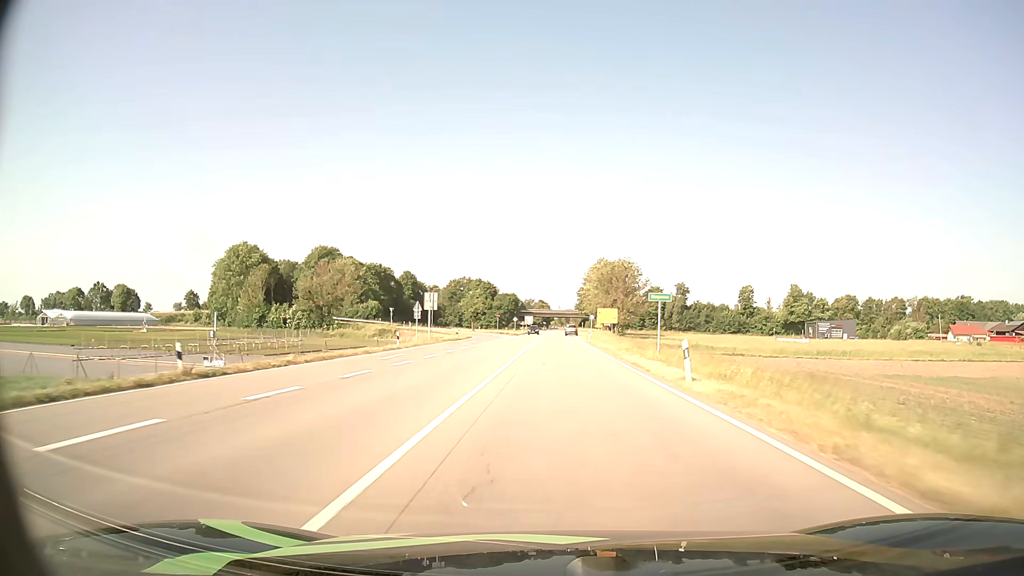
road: primary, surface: asphalt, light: Day
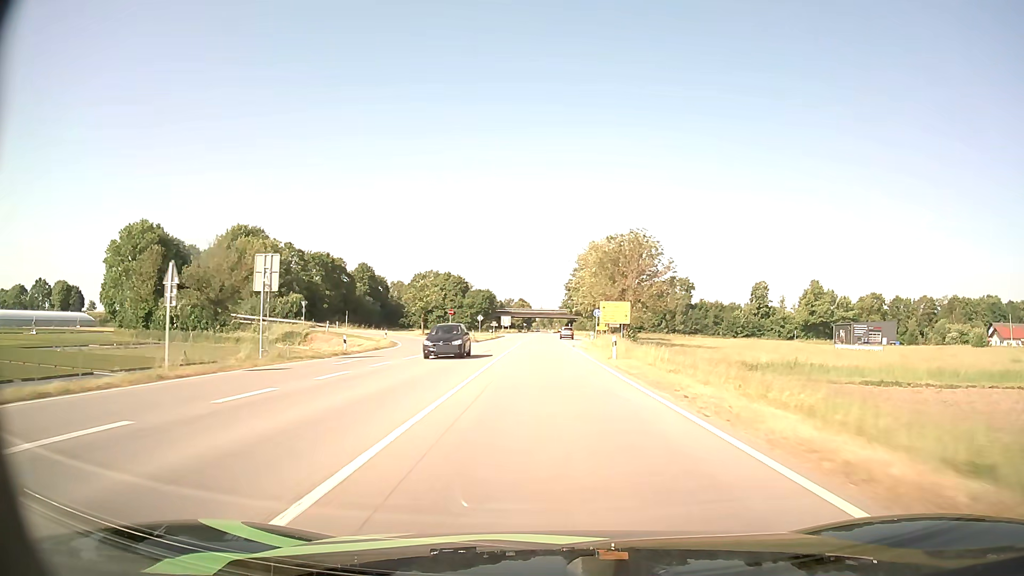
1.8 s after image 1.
(+0.4, +36.5) m; +1°
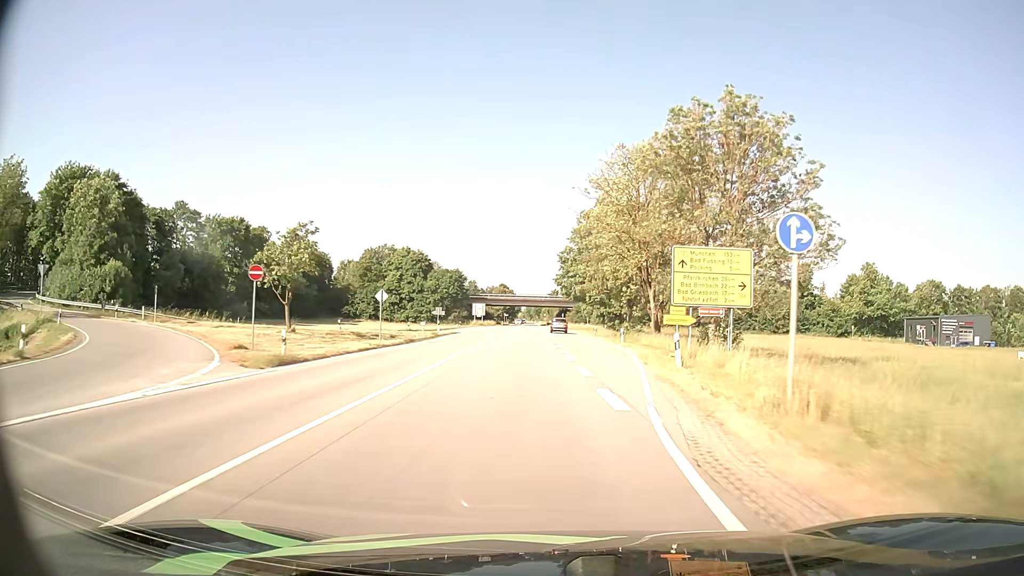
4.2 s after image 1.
(+0.4, +46.8) m; +1°
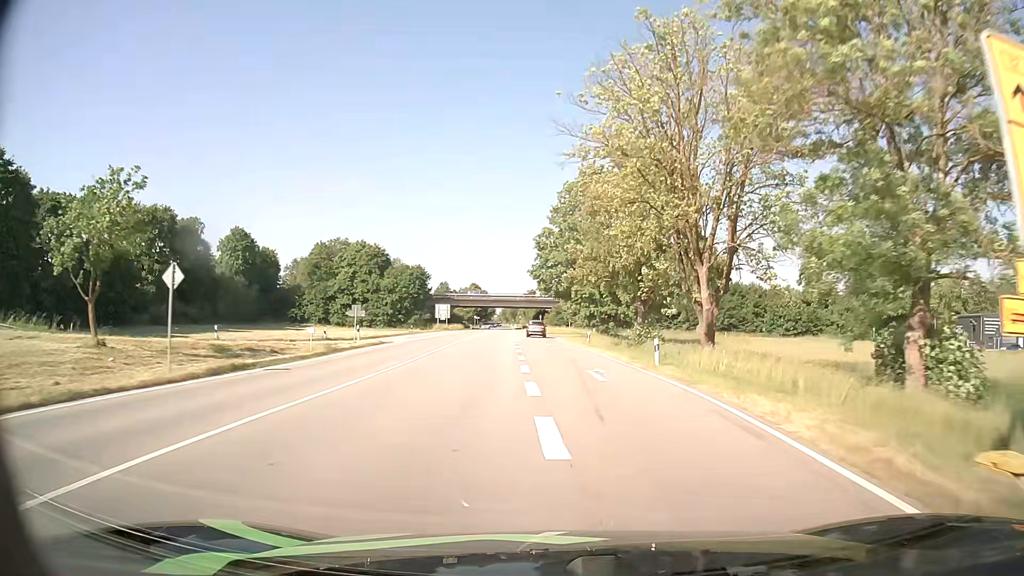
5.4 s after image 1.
(+0.3, +21.2) m; +2°
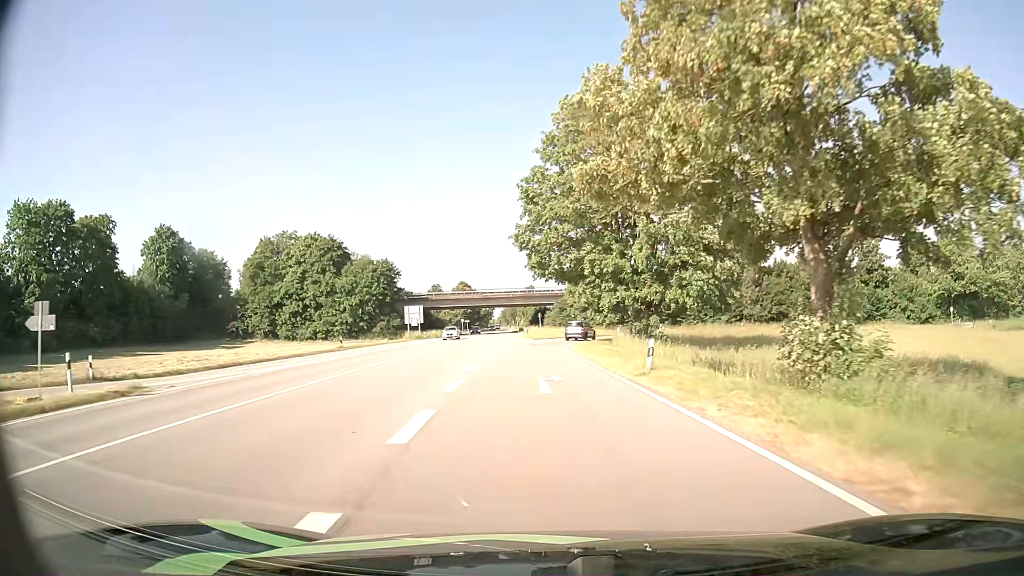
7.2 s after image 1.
(+0.3, +28.6) m; 0°
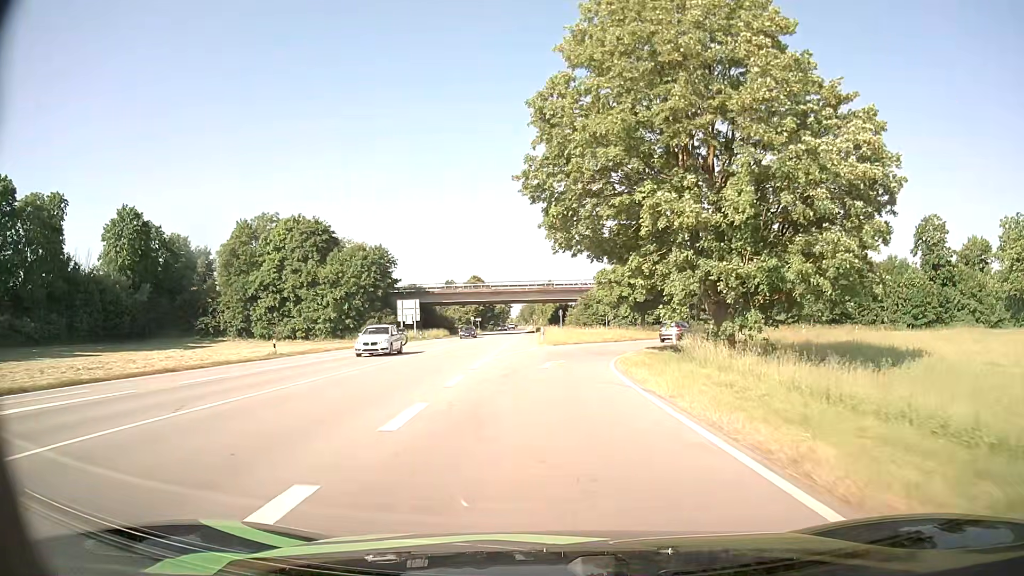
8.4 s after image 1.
(-0.3, +17.1) m; -1°
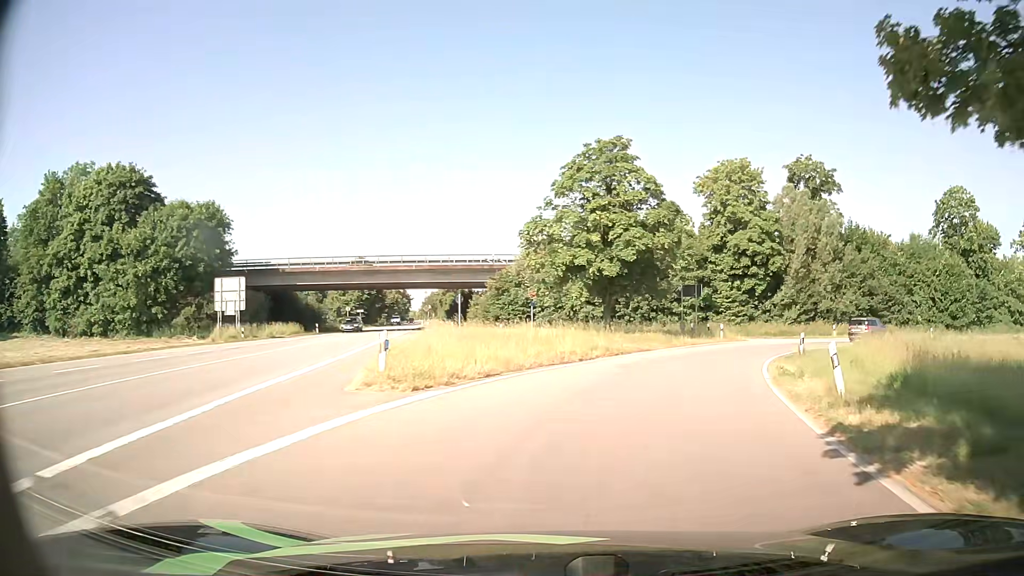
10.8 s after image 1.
(+0.2, +29.7) m; +6°
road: primary_link
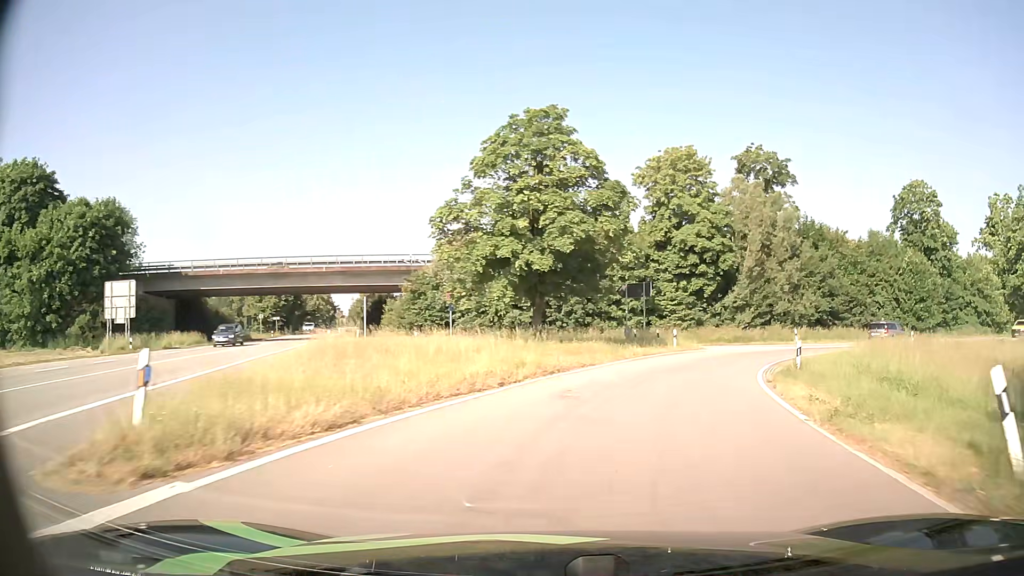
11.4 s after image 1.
(+0.3, +6.5) m; +6°
